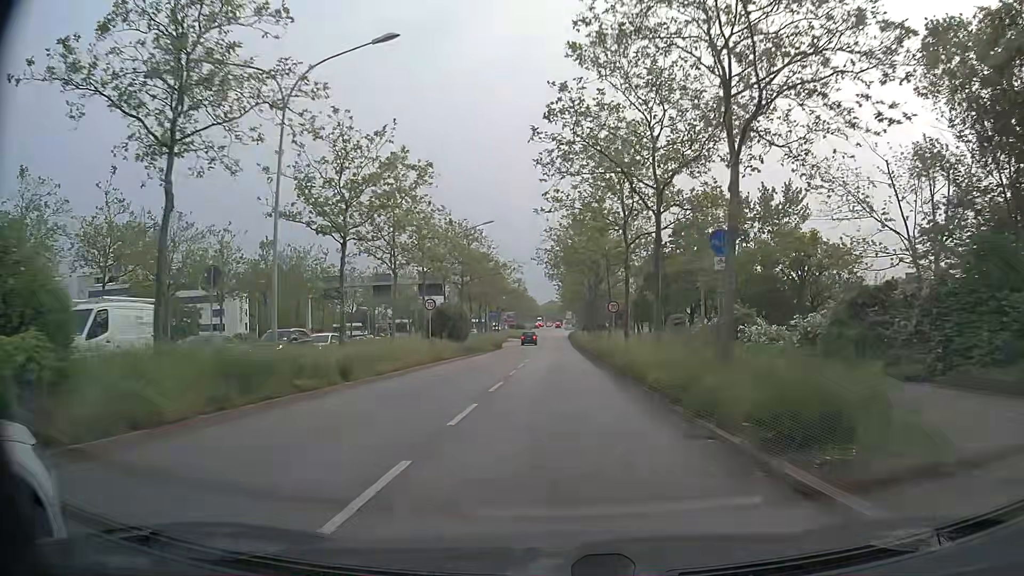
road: primary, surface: asphalt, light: Day
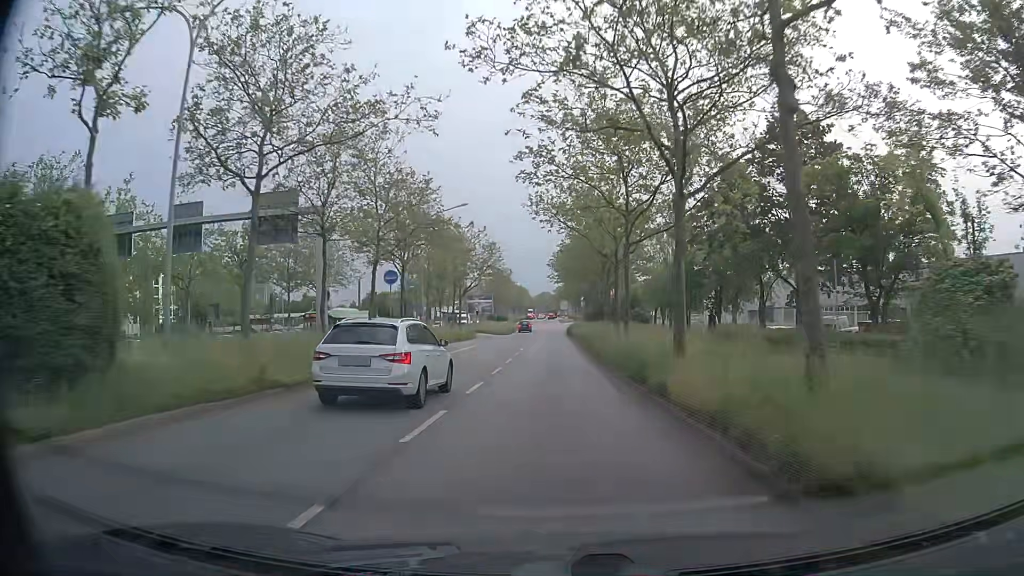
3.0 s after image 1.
(+0.3, +38.1) m; +1°
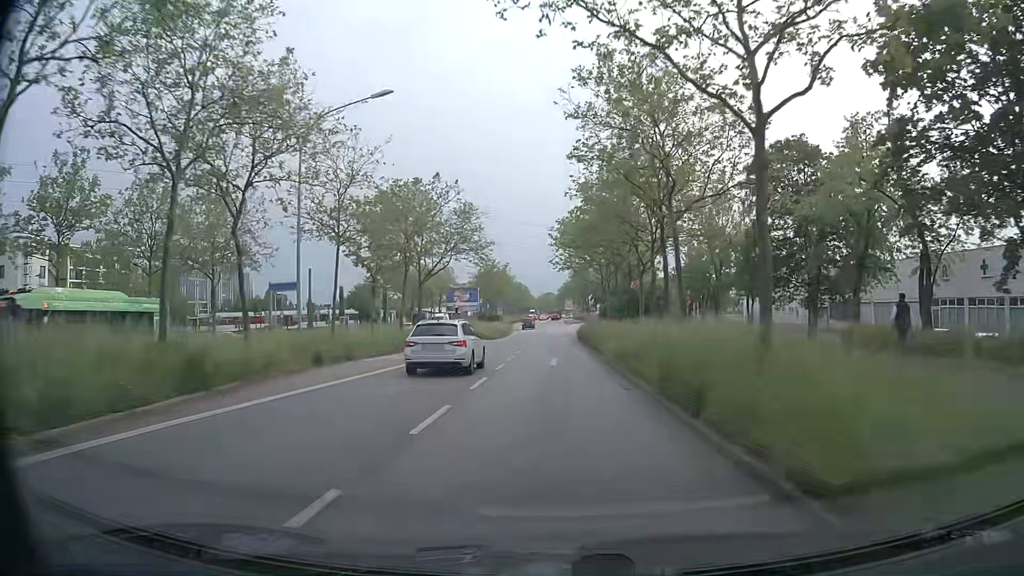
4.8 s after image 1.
(-0.1, +23.6) m; 0°
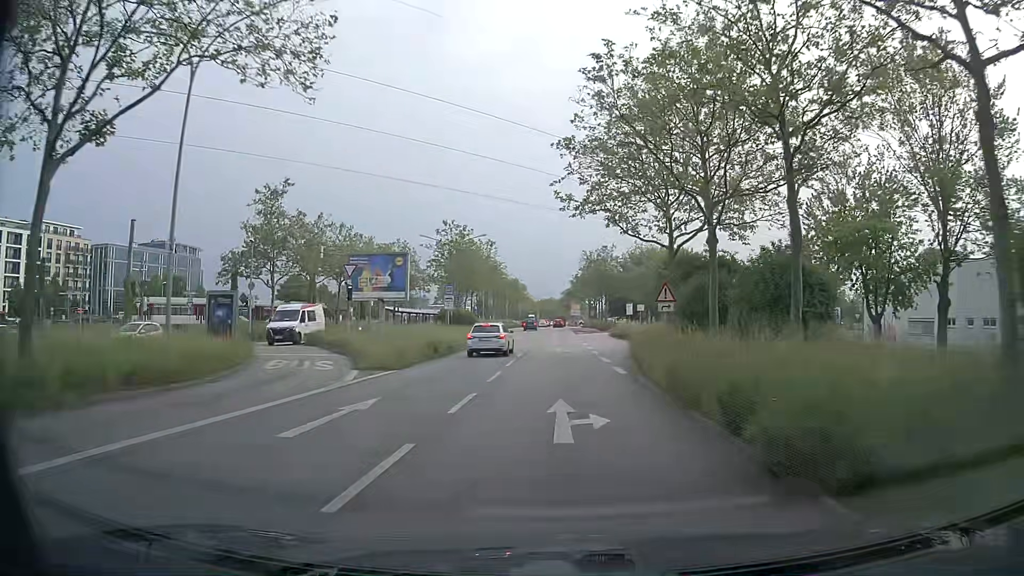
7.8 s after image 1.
(-0.4, +39.4) m; 0°
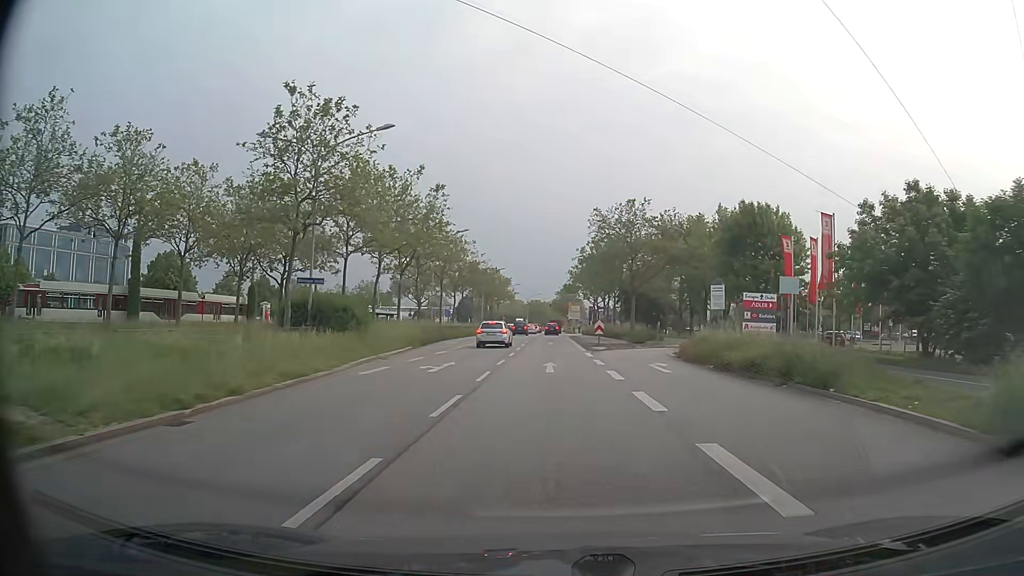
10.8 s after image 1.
(0.0, +37.8) m; +1°
(0, +10) (0, +20) (0, +30) (0, +40) (0, +50) (0, +60) (0, +70) (0, +80) (0, +90) (0, +100) m
